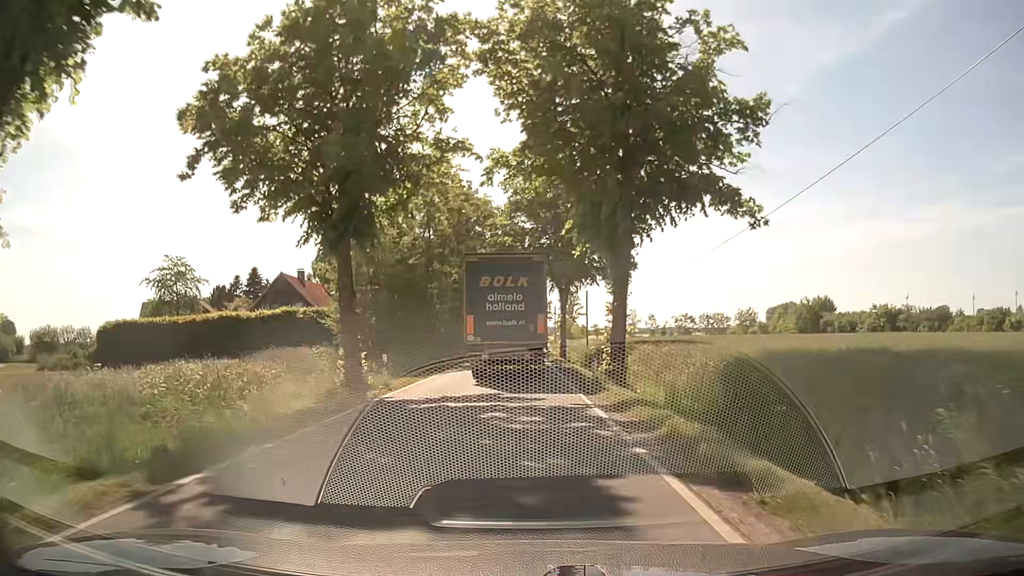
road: tertiary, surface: asphalt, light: Day
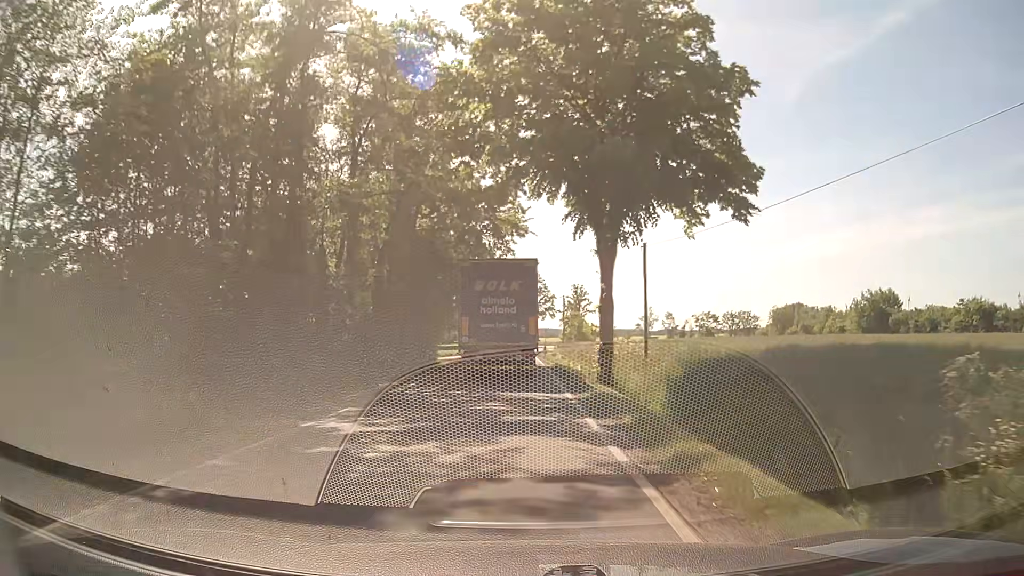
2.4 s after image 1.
(+0.1, +27.2) m; 0°
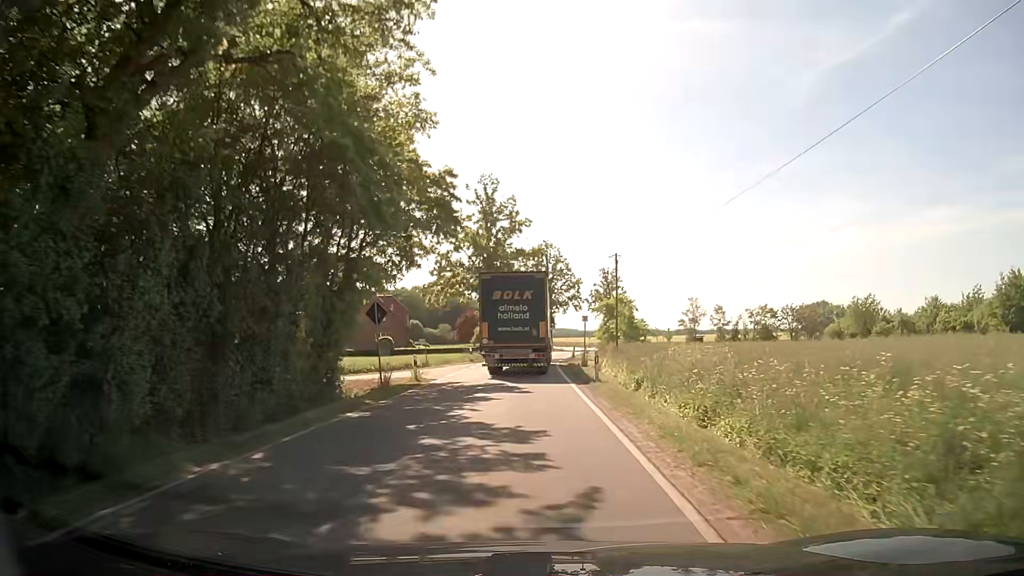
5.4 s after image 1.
(-0.2, +35.0) m; -1°
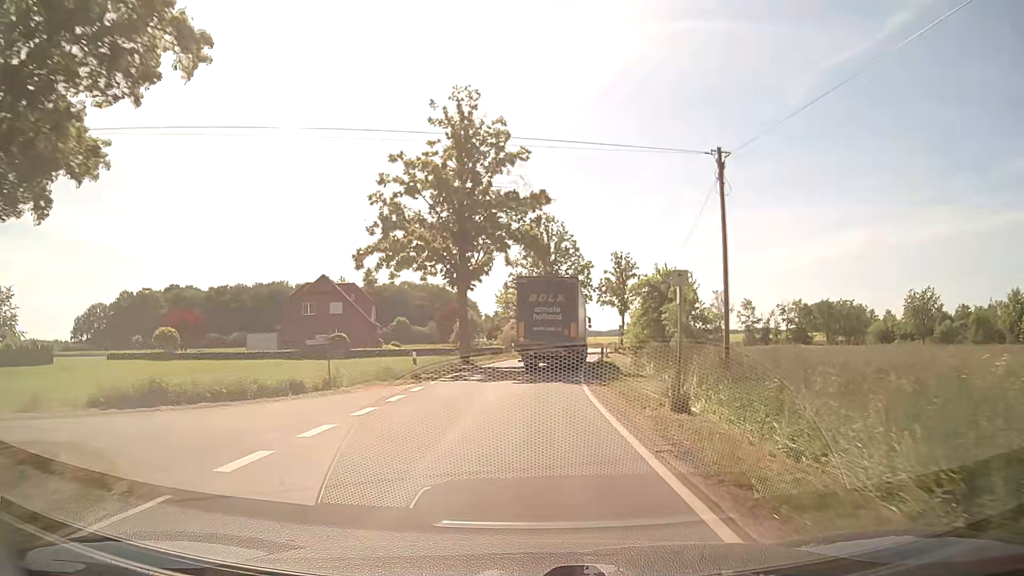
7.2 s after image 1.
(-0.2, +21.7) m; 0°
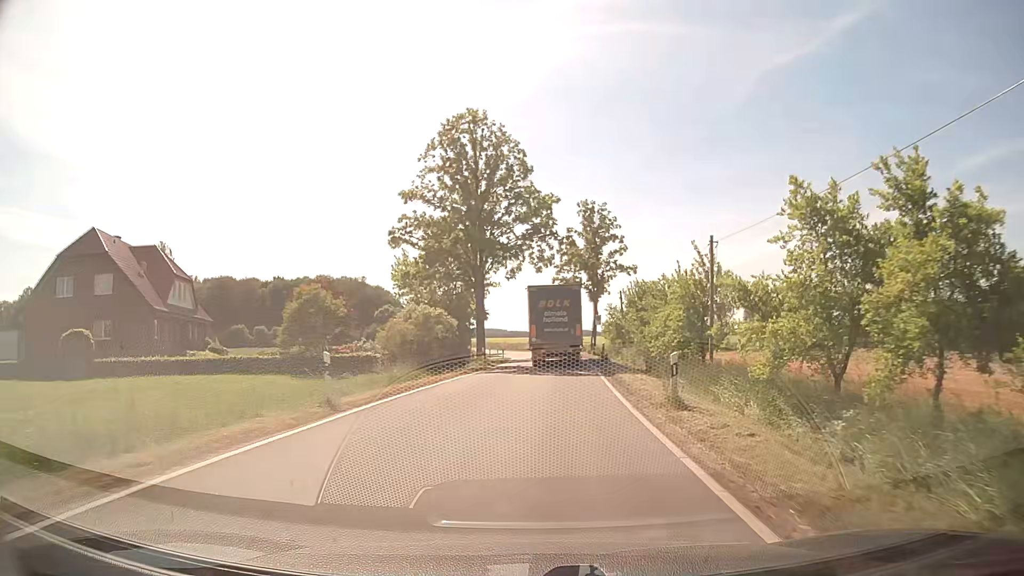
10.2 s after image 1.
(+1.3, +36.8) m; +5°
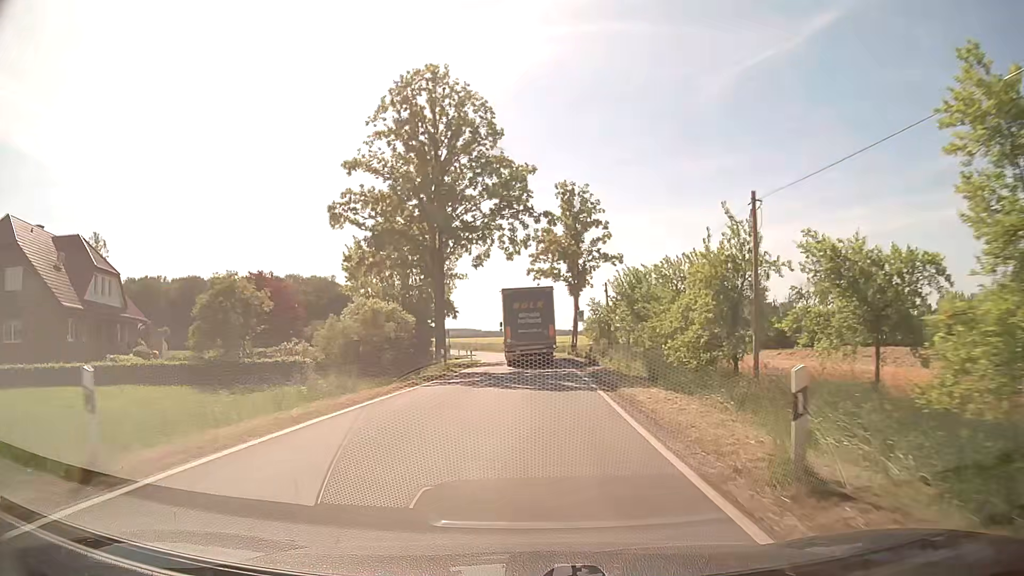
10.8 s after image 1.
(+0.2, +7.4) m; +3°
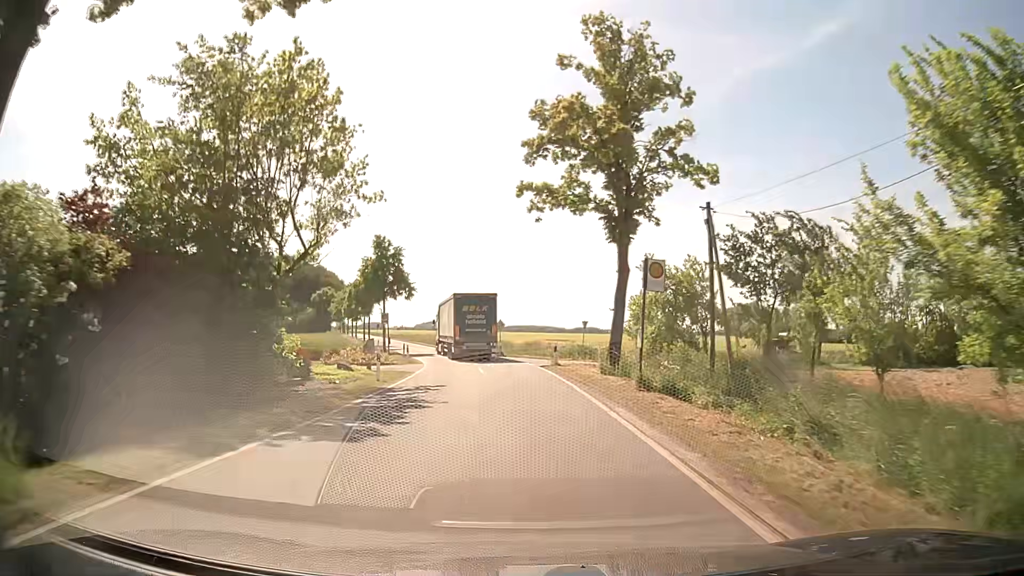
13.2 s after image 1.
(+0.3, +29.6) m; 0°
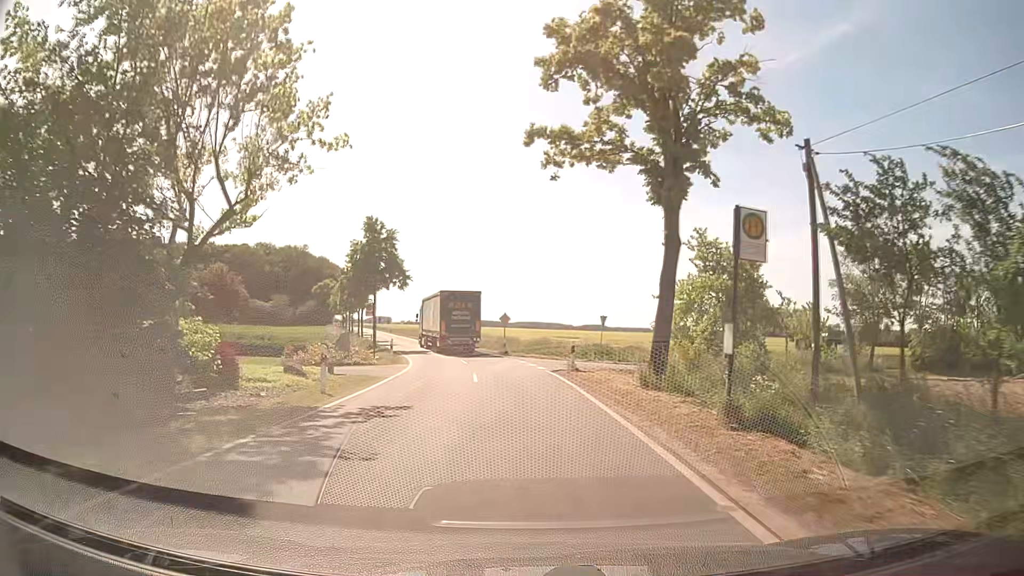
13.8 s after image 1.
(0.0, +6.8) m; 0°
